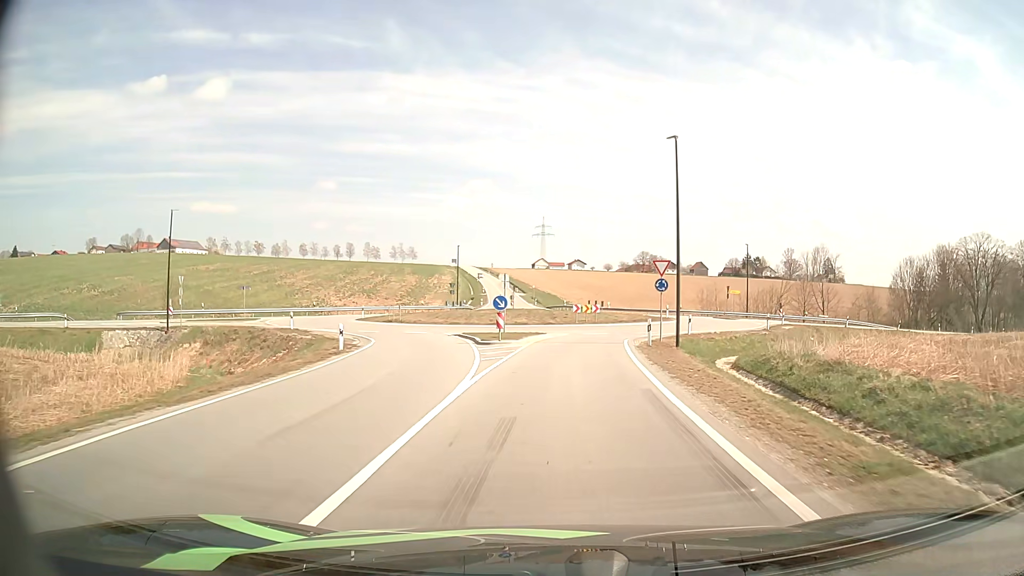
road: tertiary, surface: asphalt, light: Day
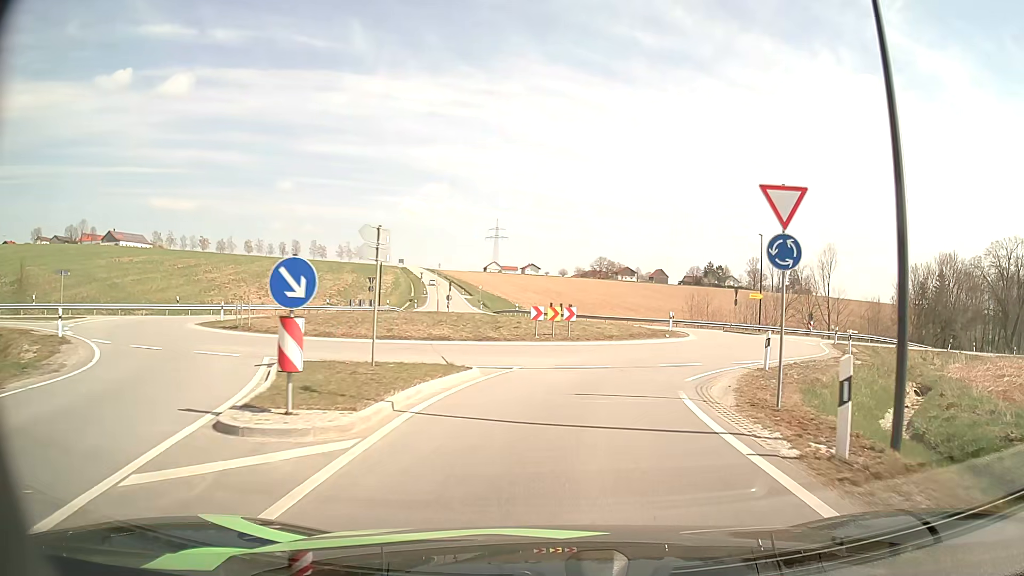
(+0.3, +18.8) m; +3°
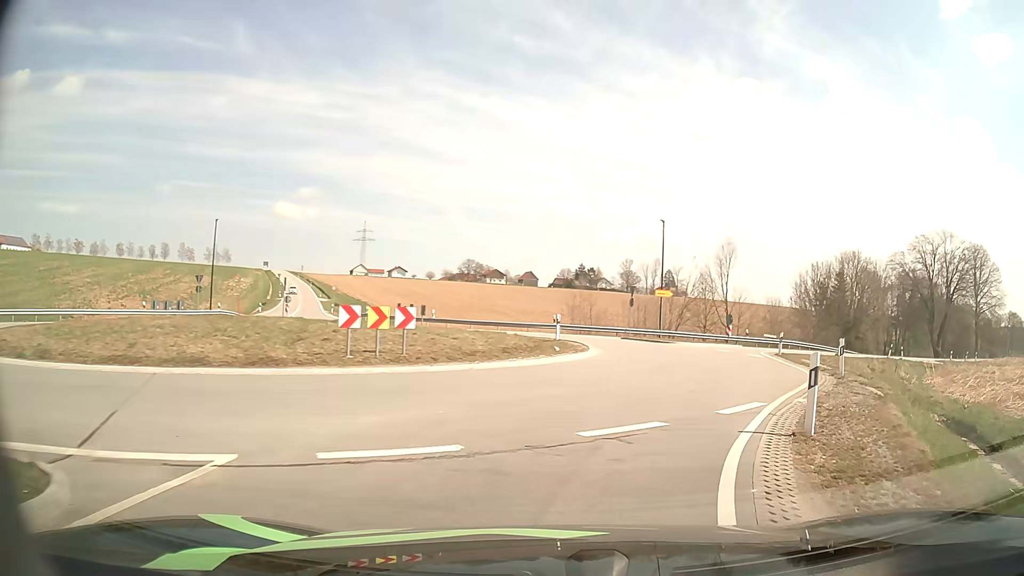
(+0.8, +10.2) m; +11°
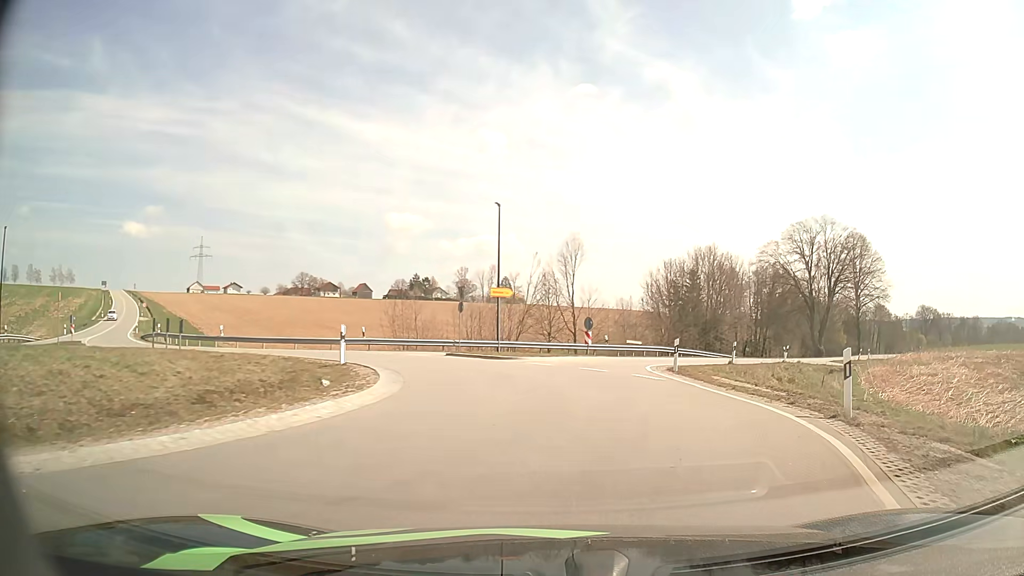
(+1.2, +9.4) m; +15°
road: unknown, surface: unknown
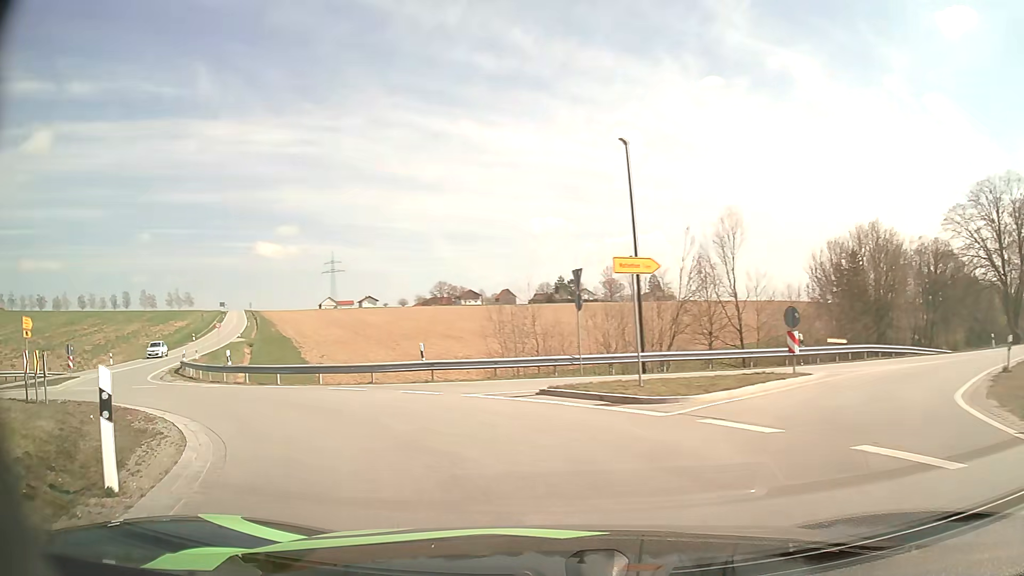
(-0.2, +13.5) m; -11°
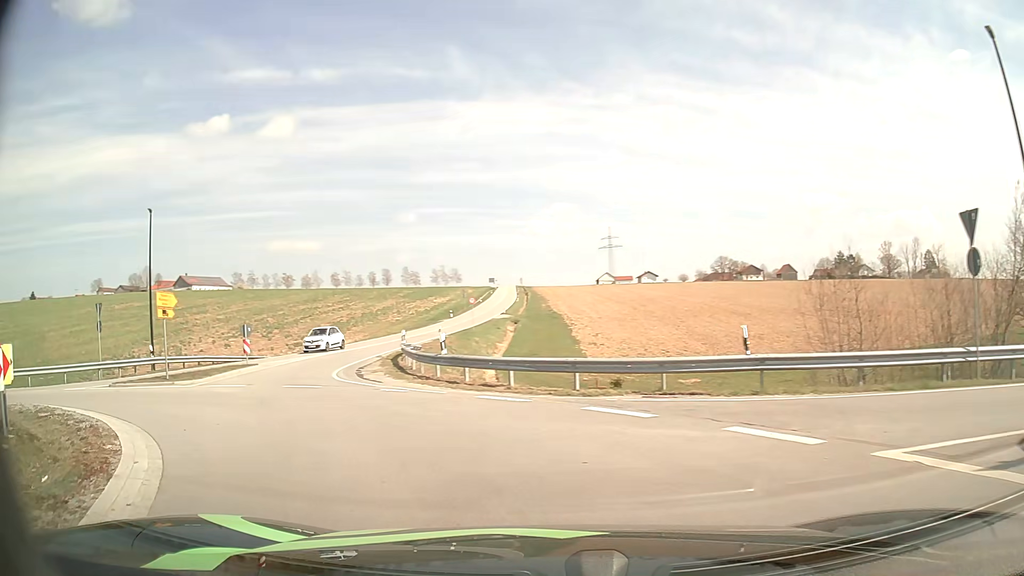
(-1.7, +8.4) m; -23°
(-2, +10) (-7, +19) (-10, +28) (-12, +38) (-12, +48) (-12, +58) (-12, +68) (-12, +78) (-12, +88) (-12, +98) m
